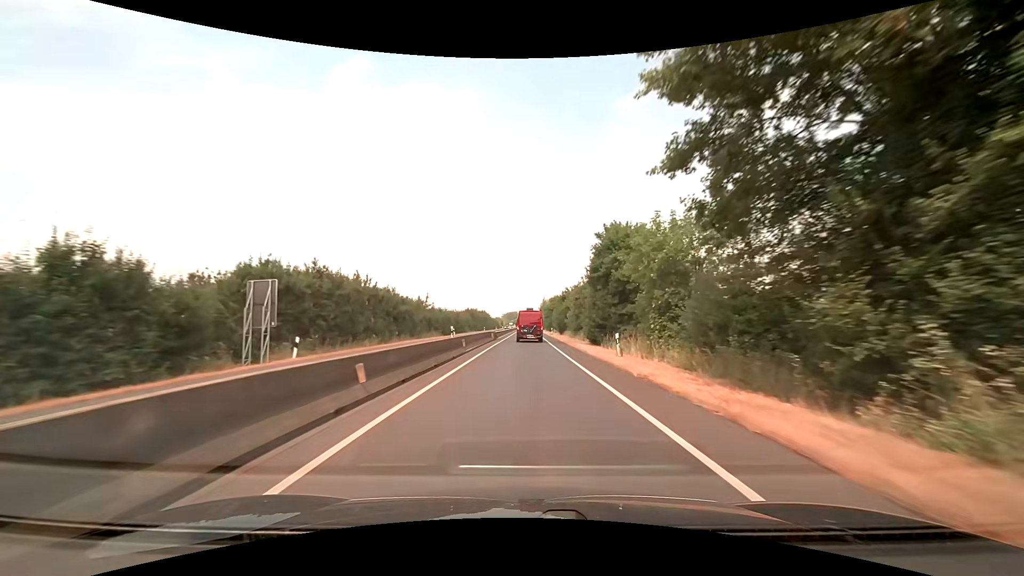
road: trunk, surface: asphalt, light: Day
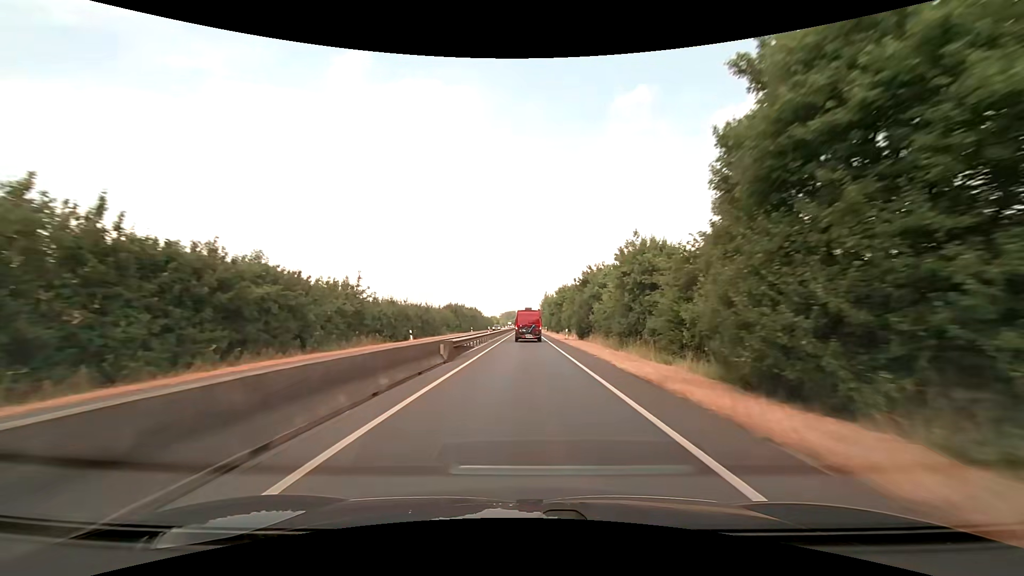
(0.0, +26.3) m; 0°
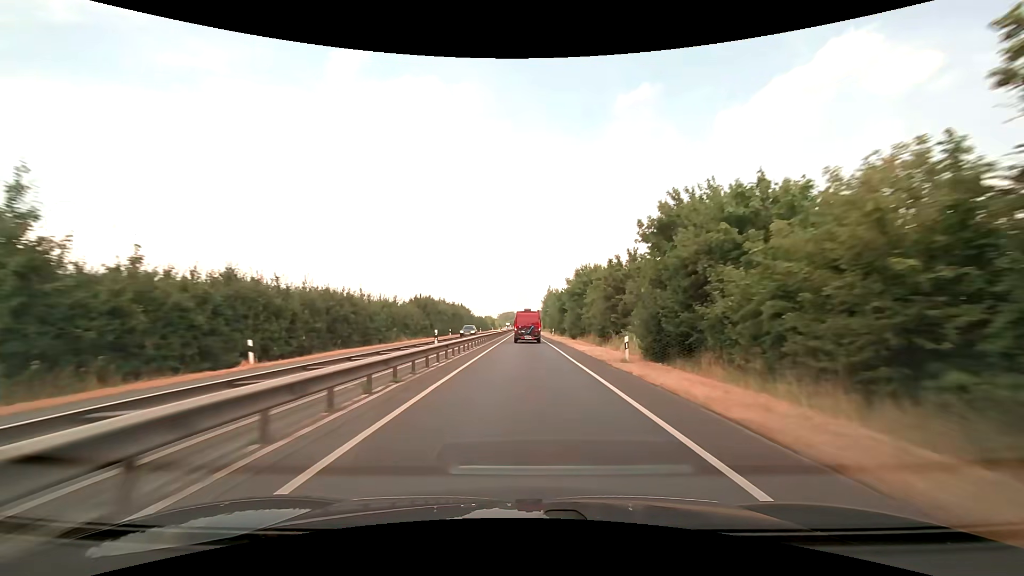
(+0.1, +26.3) m; 0°
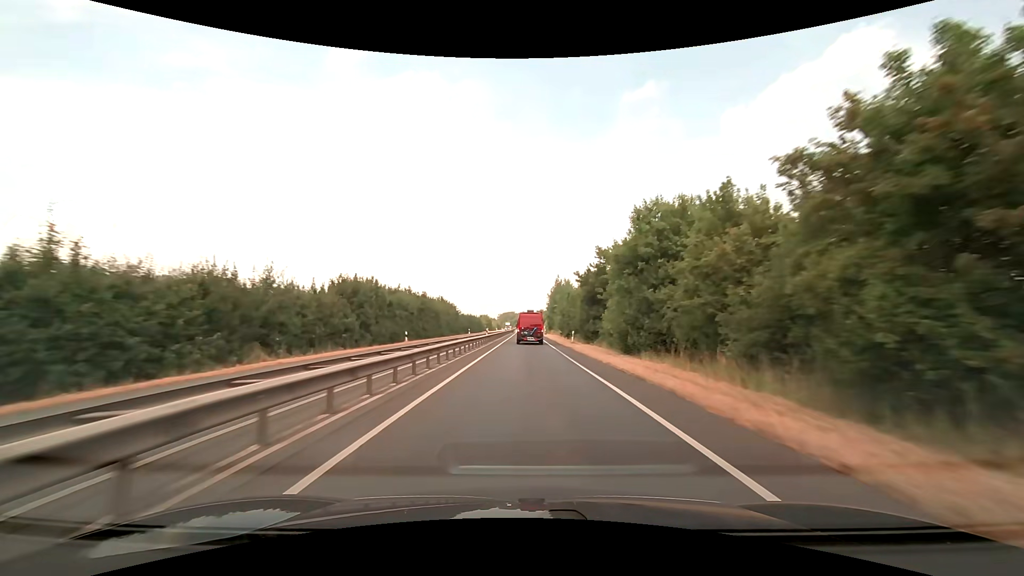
(0.0, +26.2) m; 0°
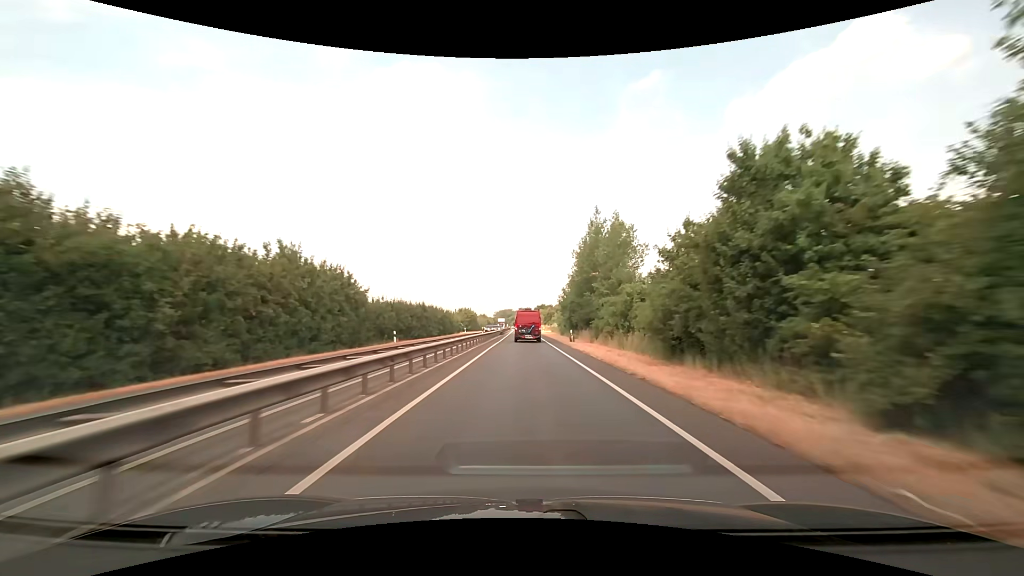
(0.0, +52.3) m; 0°
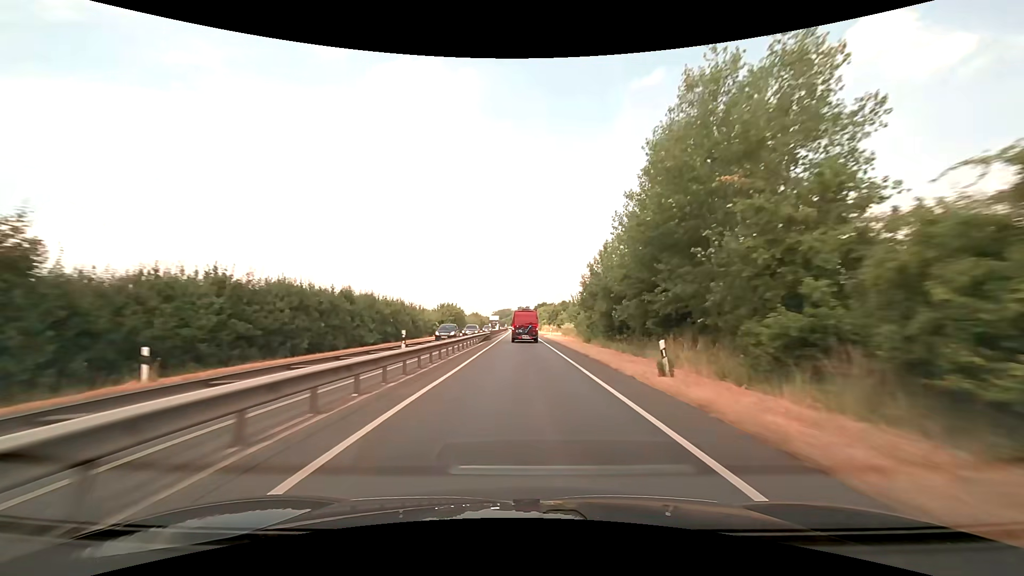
(0.0, +26.2) m; 0°
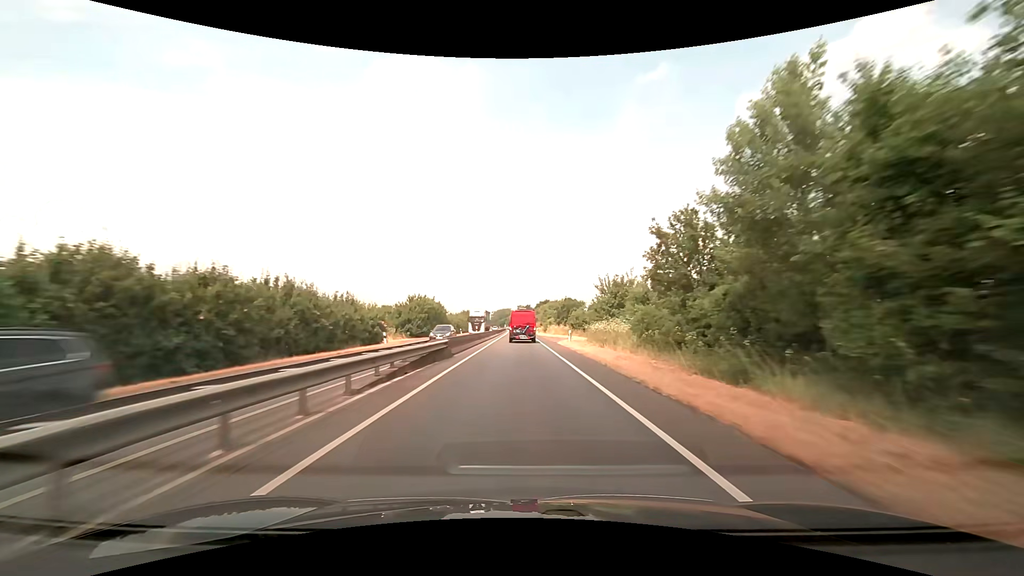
(0.0, +26.1) m; 0°
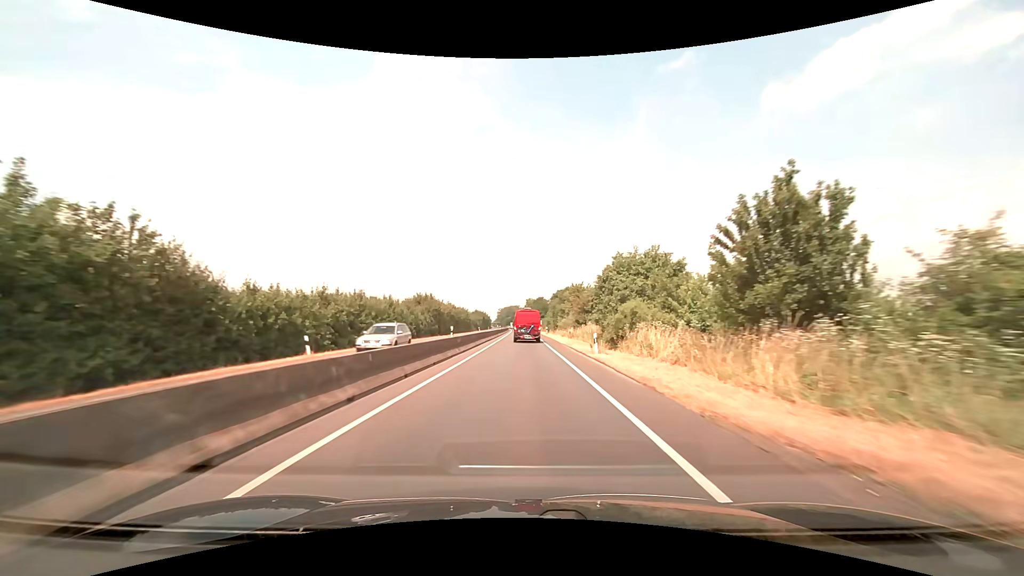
(-0.4, +65.2) m; -1°
(0, +10) (0, +20) (0, +30) (0, +40) (0, +50) (-1, +60) (-1, +70) (-1, +80) (-1, +90) (-1, +100) m
